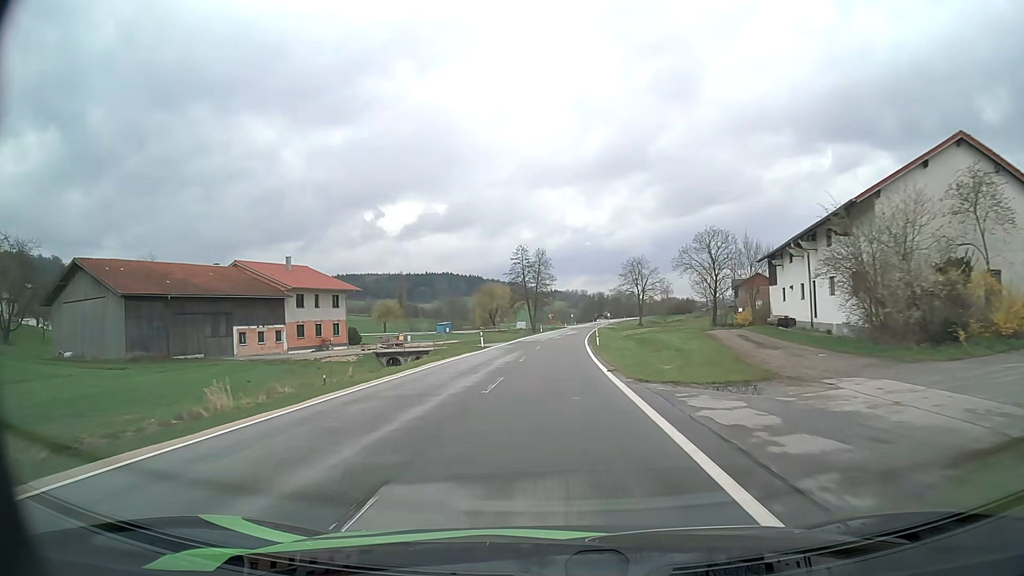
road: tertiary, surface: asphalt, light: Day
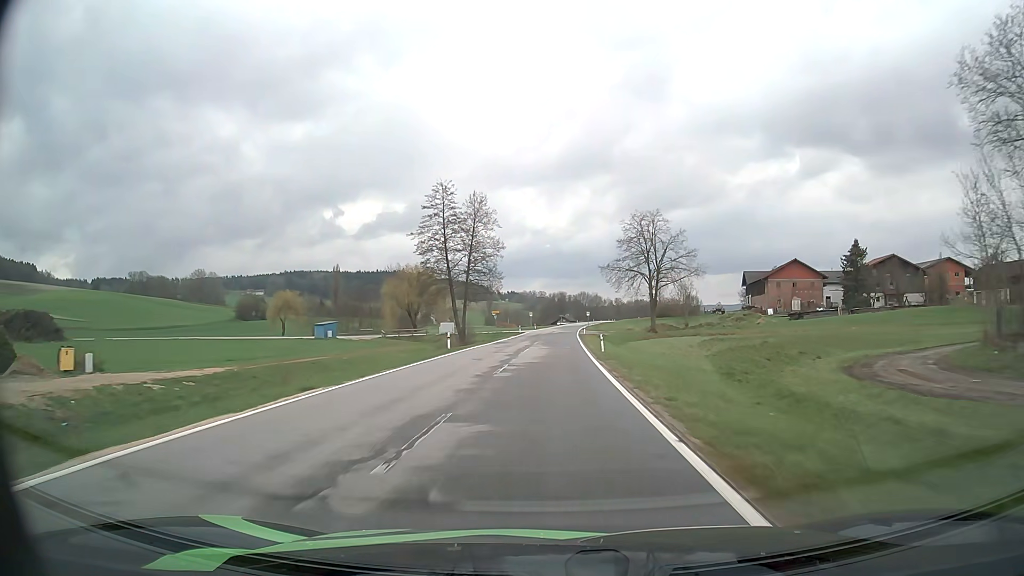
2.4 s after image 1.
(+1.6, +56.5) m; +4°
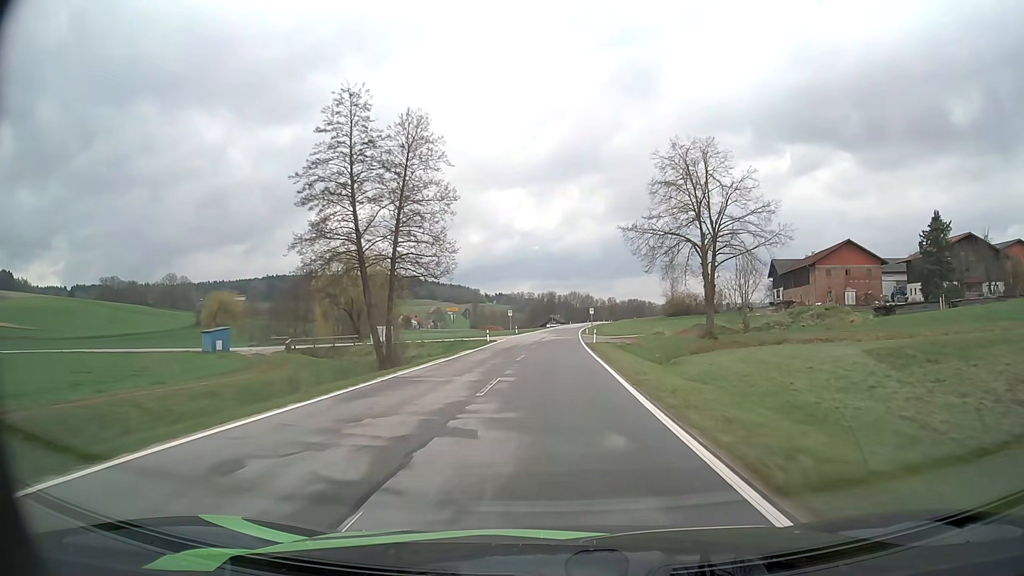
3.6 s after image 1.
(+0.2, +29.6) m; +1°
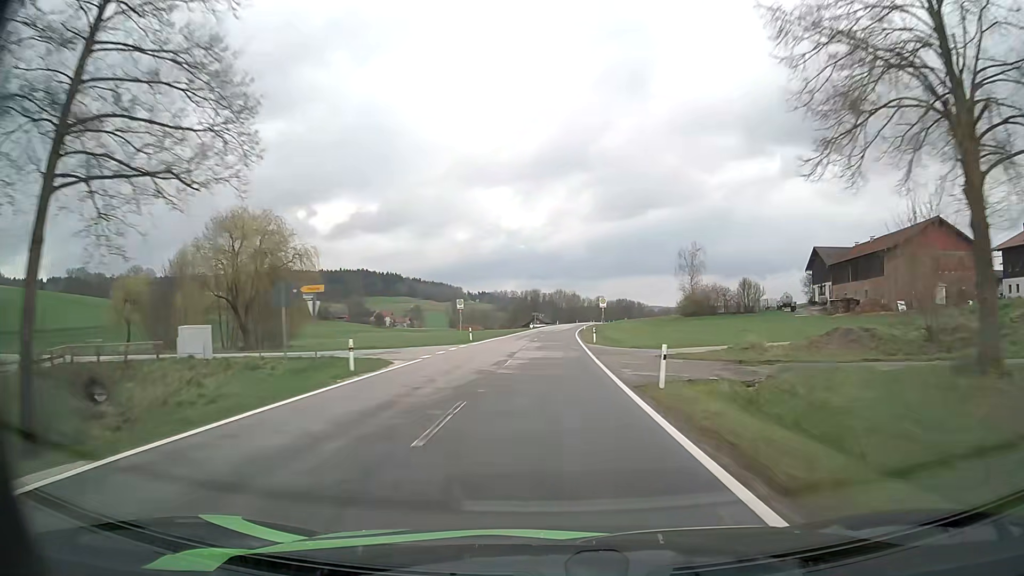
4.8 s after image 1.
(+0.3, +30.2) m; +1°
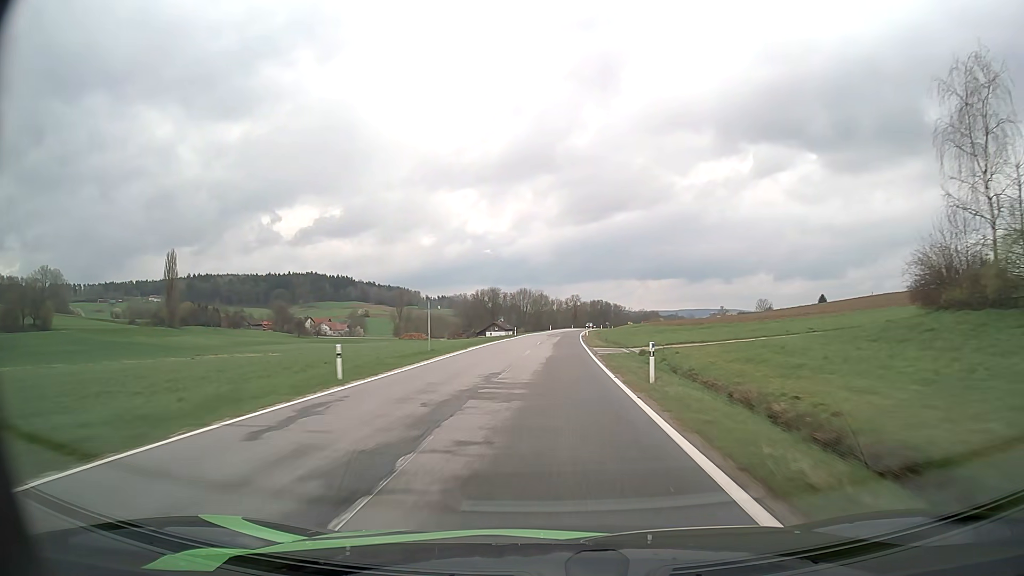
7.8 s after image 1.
(+1.8, +76.1) m; +3°
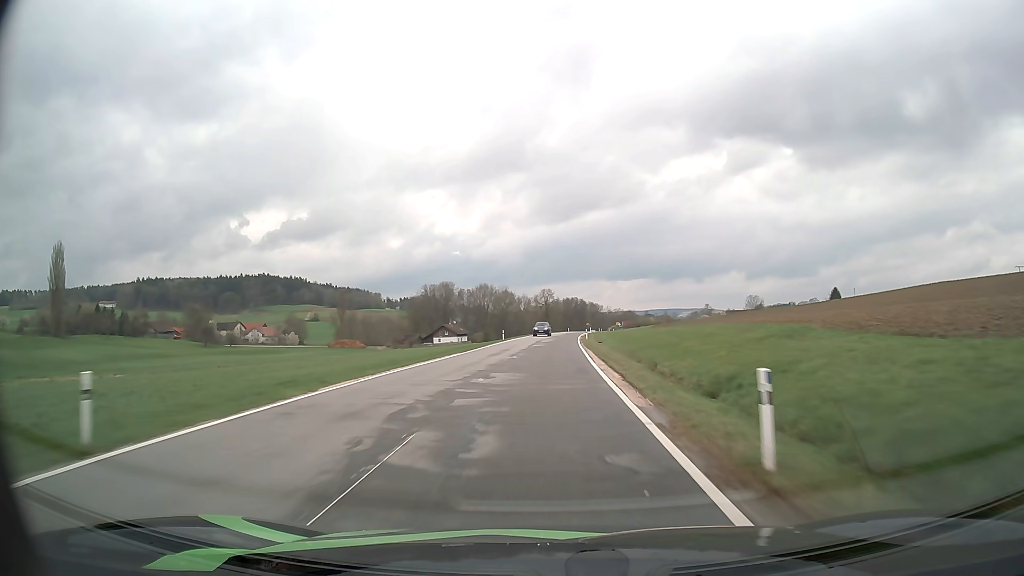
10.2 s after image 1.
(+1.6, +61.3) m; +3°
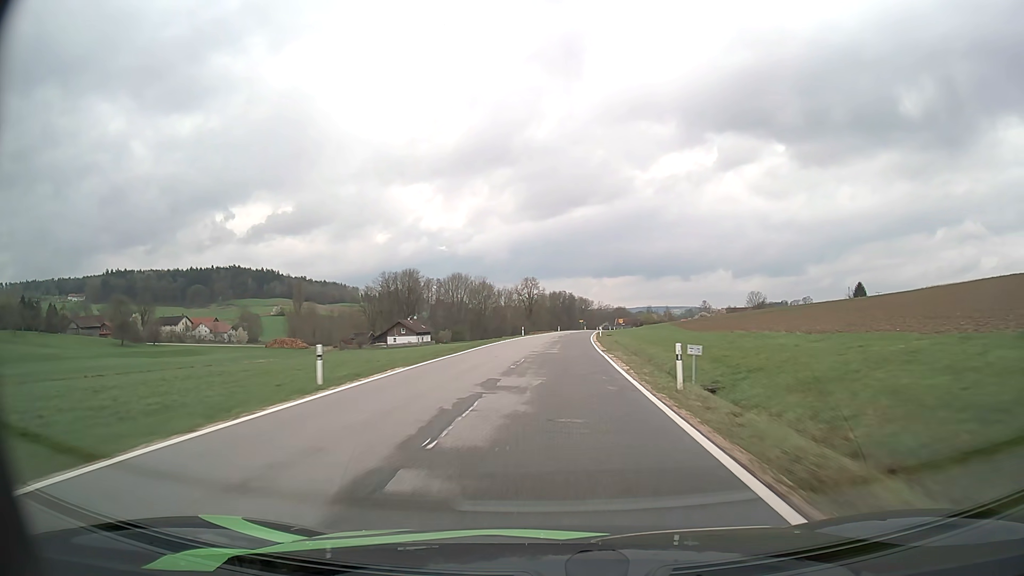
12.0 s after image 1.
(+0.4, +44.9) m; +1°
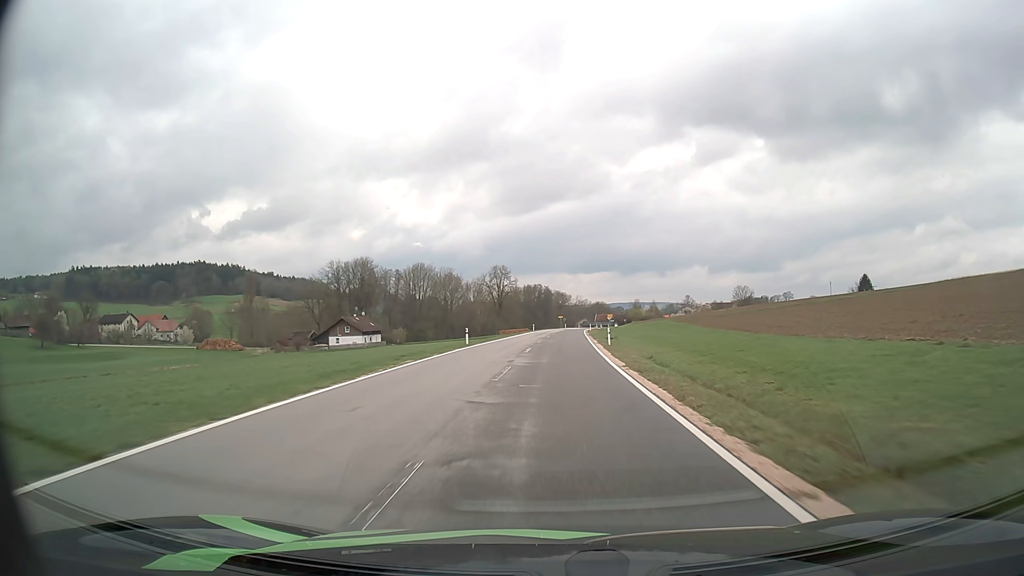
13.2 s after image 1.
(+0.5, +29.4) m; +2°
(0, +10) (0, +20) (+1, +30) (+1, +40) (+1, +50) (+2, +60) (+3, +70) (+3, +80) (+4, +90) (+4, +100) m
